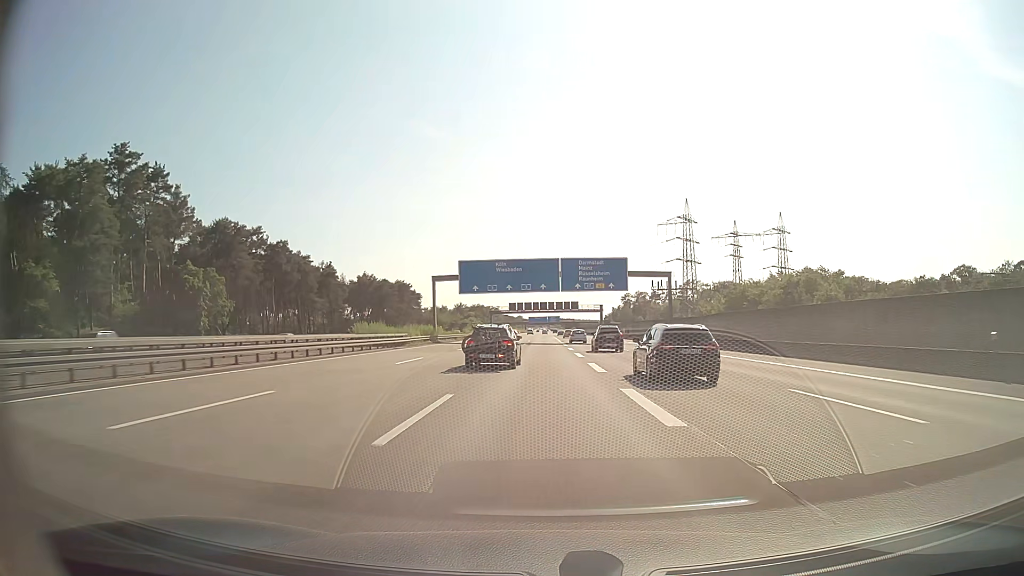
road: motorway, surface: asphalt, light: Day
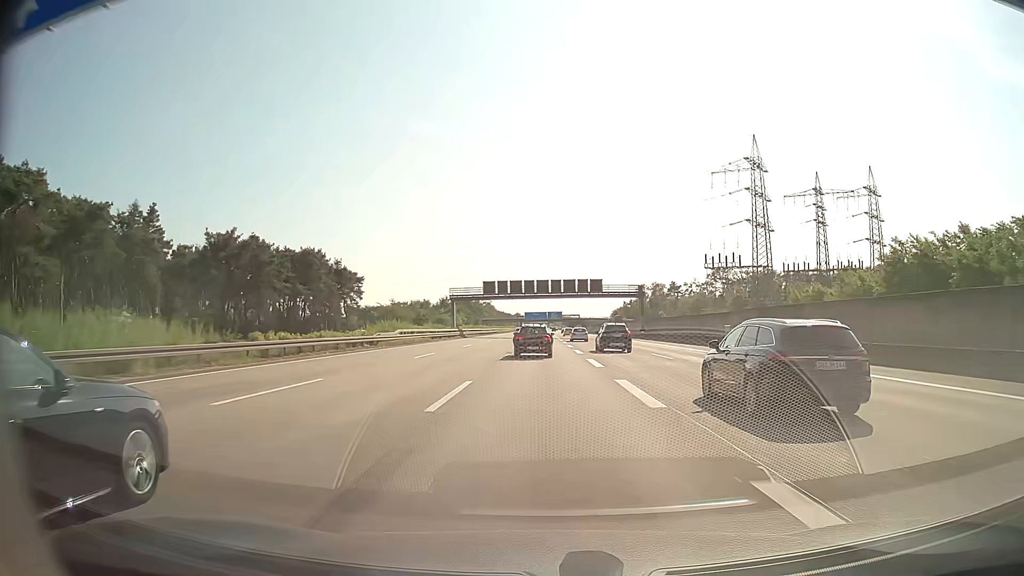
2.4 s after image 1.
(0.0, +70.1) m; 0°
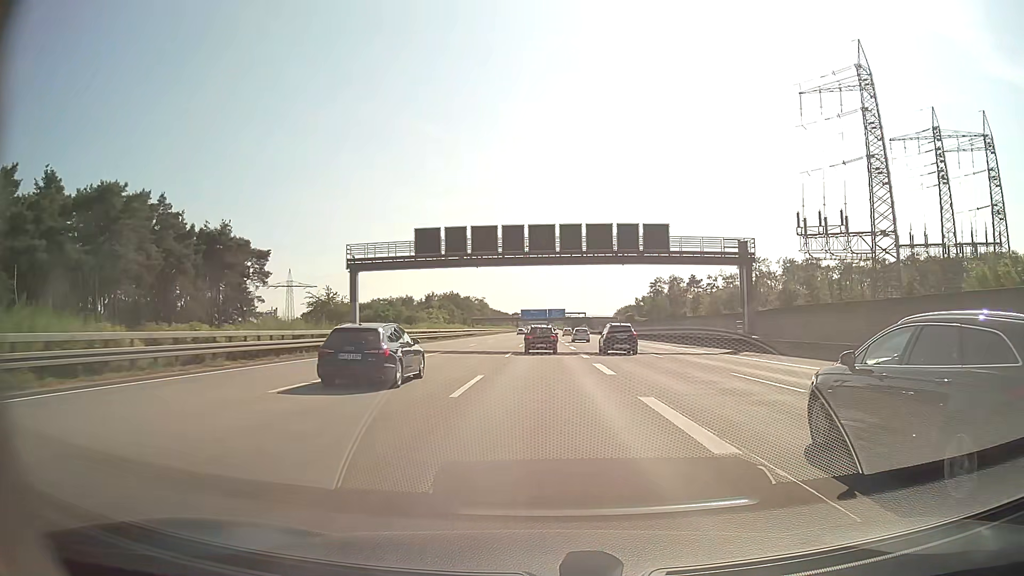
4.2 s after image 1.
(0.0, +52.4) m; 0°
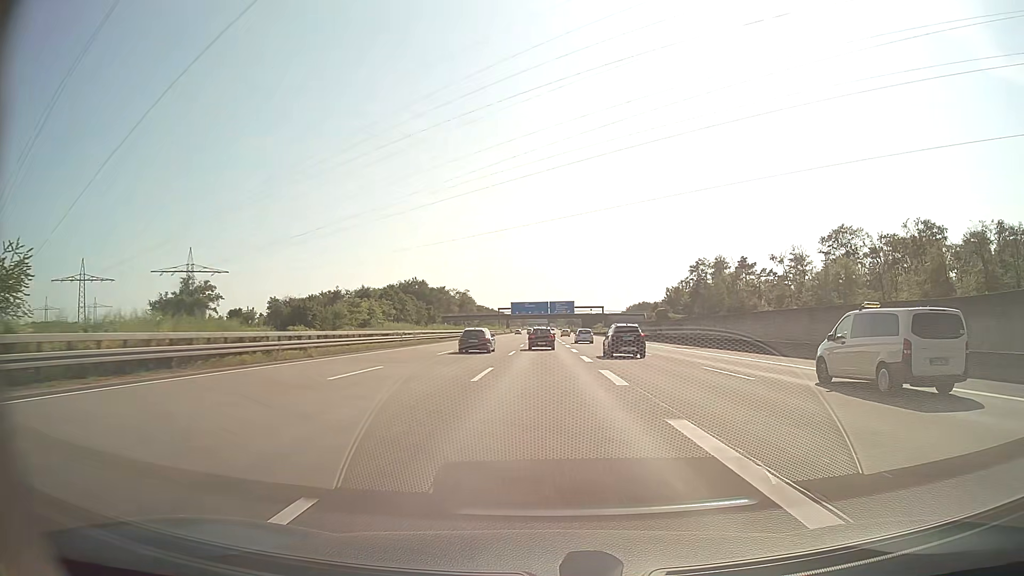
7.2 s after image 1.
(0.0, +87.2) m; 0°
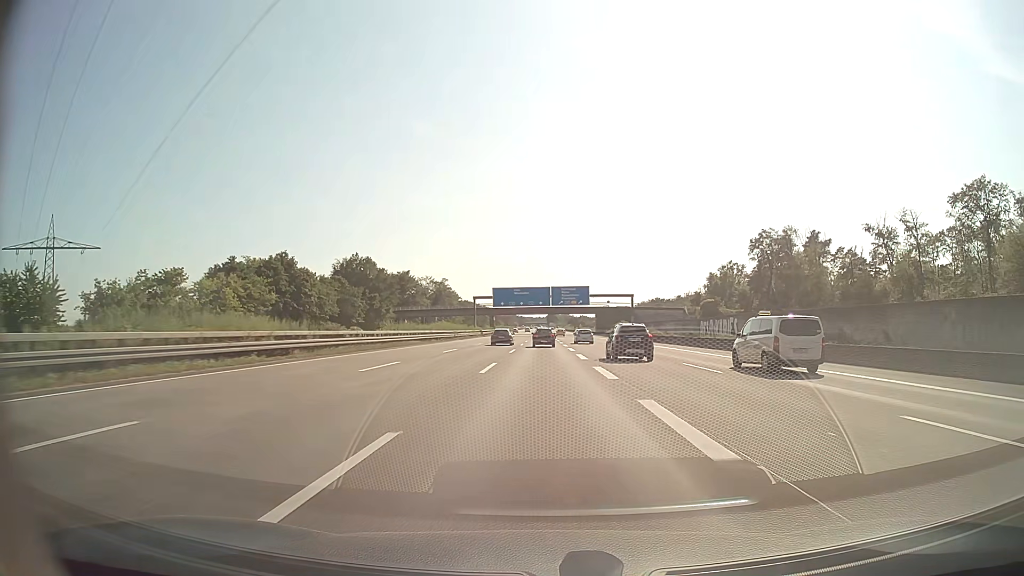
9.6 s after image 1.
(0.0, +69.7) m; 0°
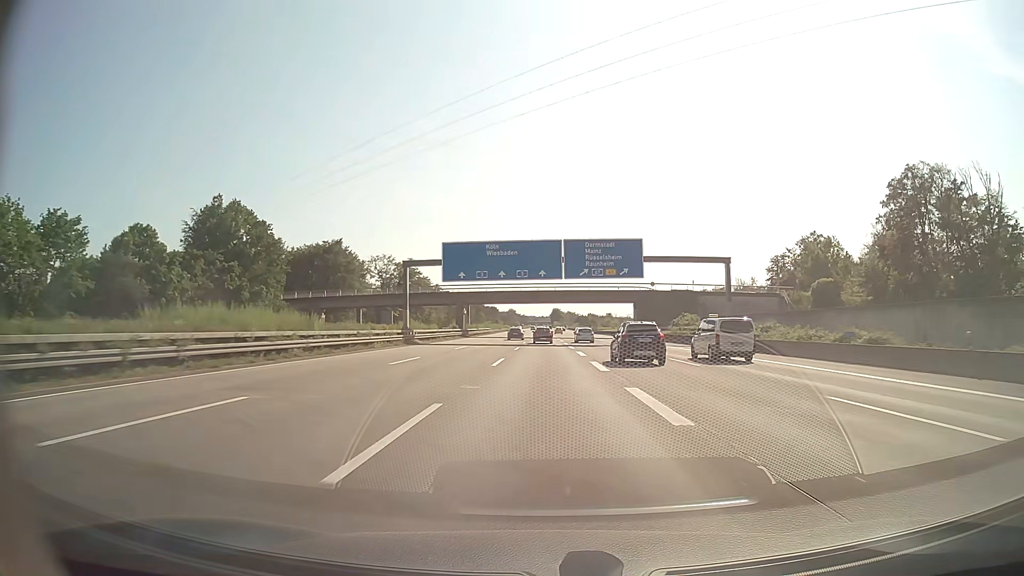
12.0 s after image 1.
(-0.1, +69.7) m; 0°
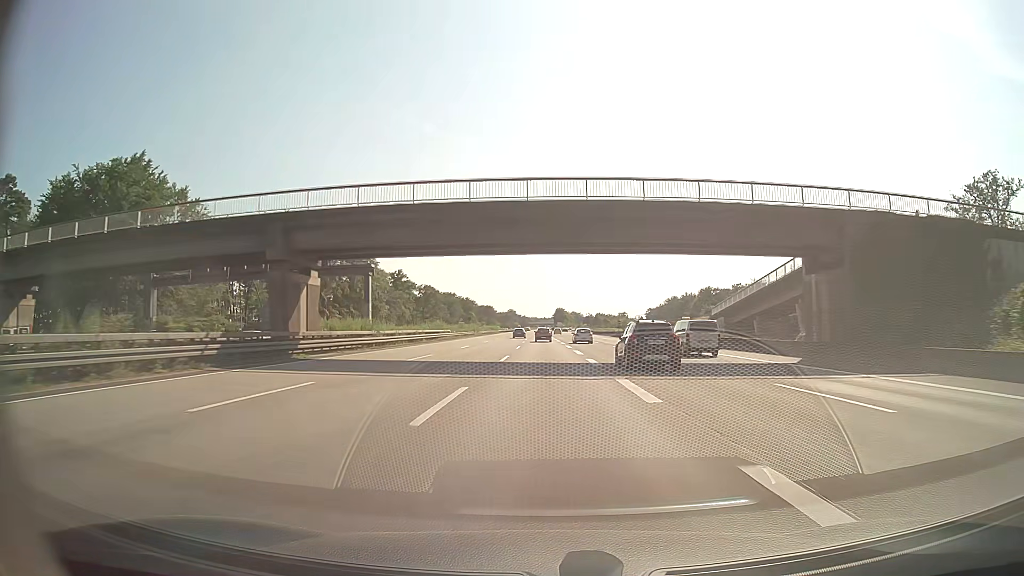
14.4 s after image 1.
(0.0, +69.6) m; 0°
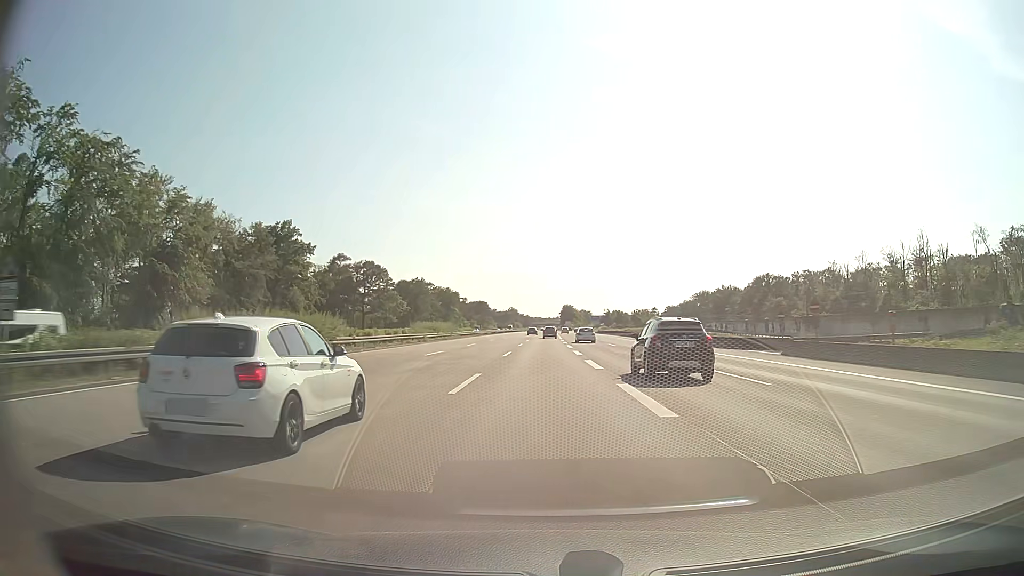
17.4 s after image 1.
(-0.4, +87.0) m; 0°
(0, +10) (0, +20) (0, +30) (0, +40) (0, +50) (0, +60) (0, +70) (0, +80) (0, +90) (0, +100) m
